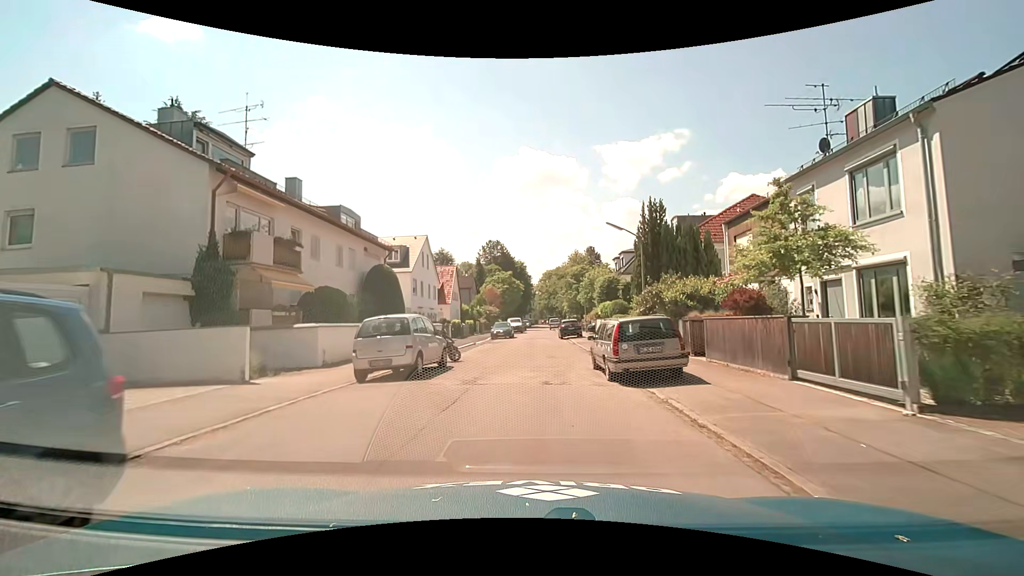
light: Day
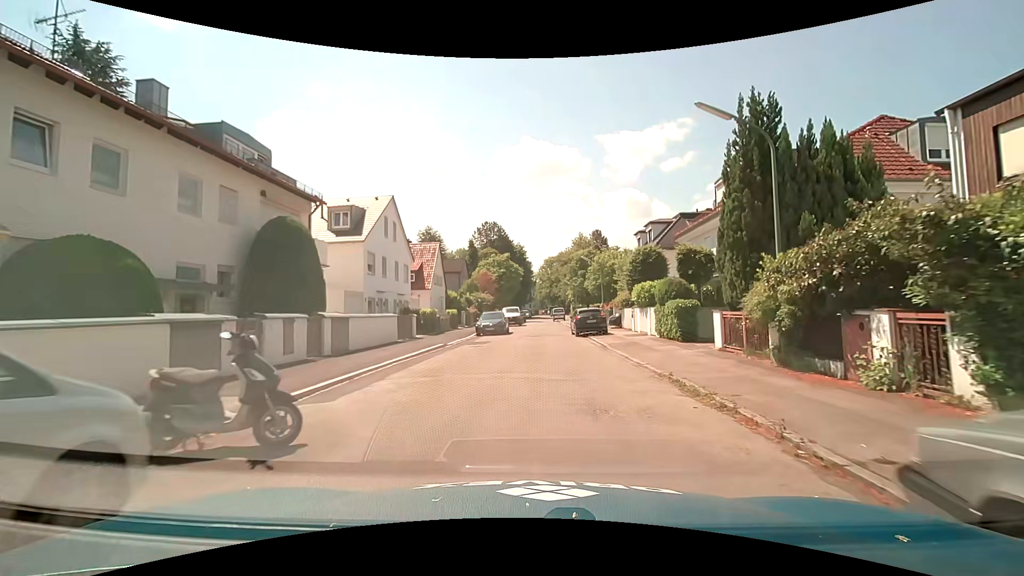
(-0.2, +12.6) m; 0°
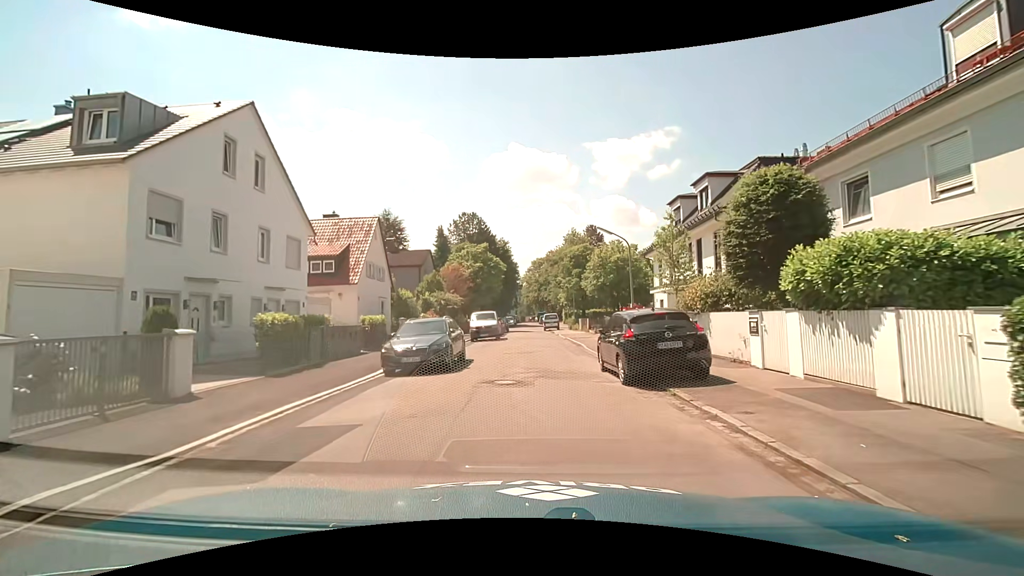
(+0.2, +17.2) m; +2°
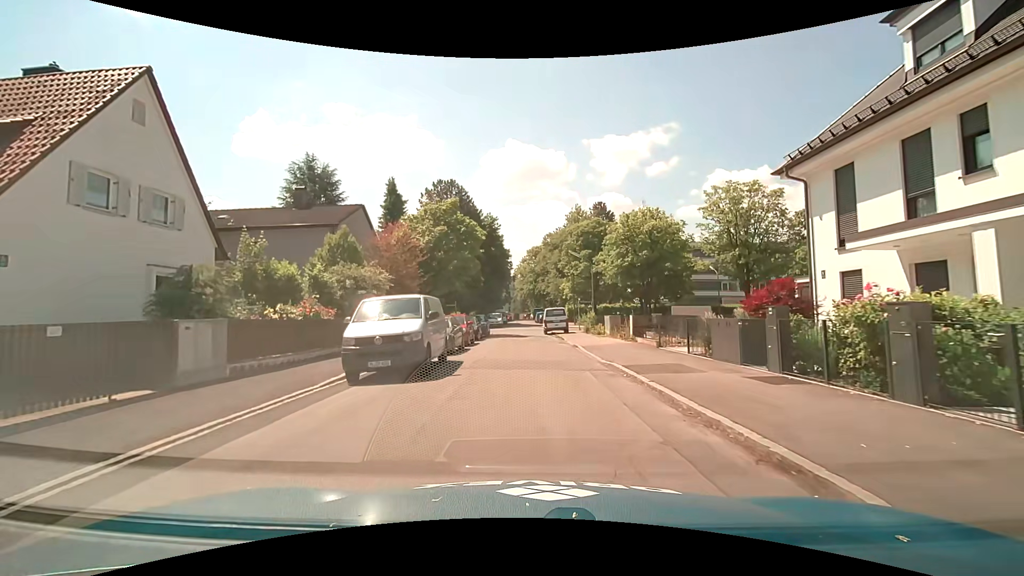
(-0.1, +21.3) m; 0°
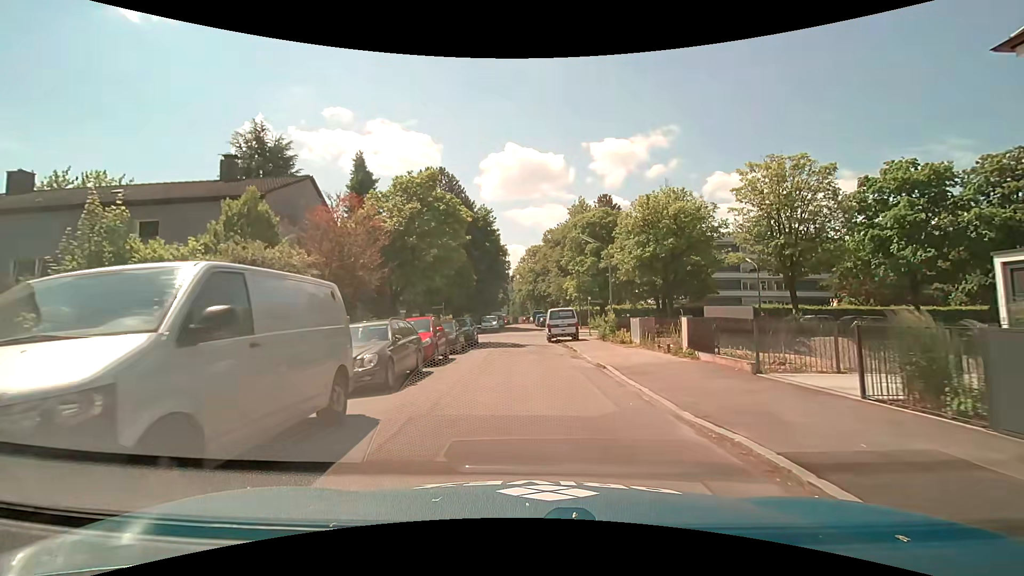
(0.0, +8.3) m; 0°
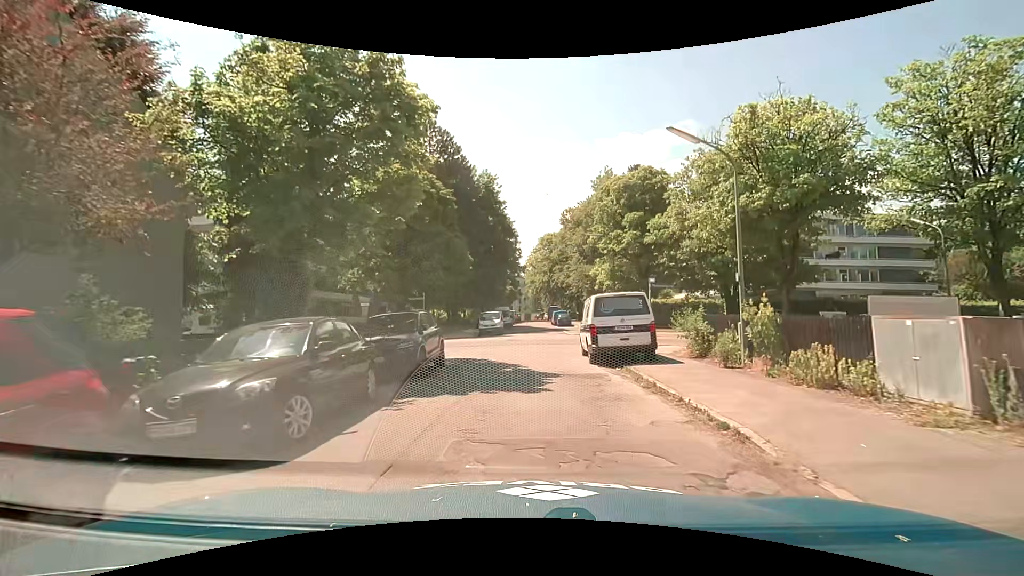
(-0.3, +15.4) m; -2°
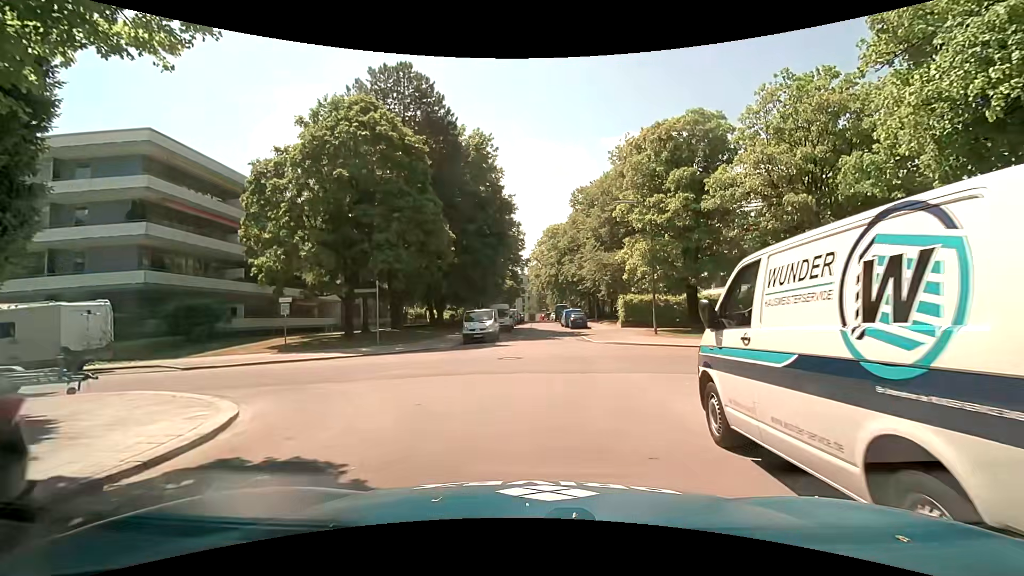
(0.0, +11.9) m; -2°
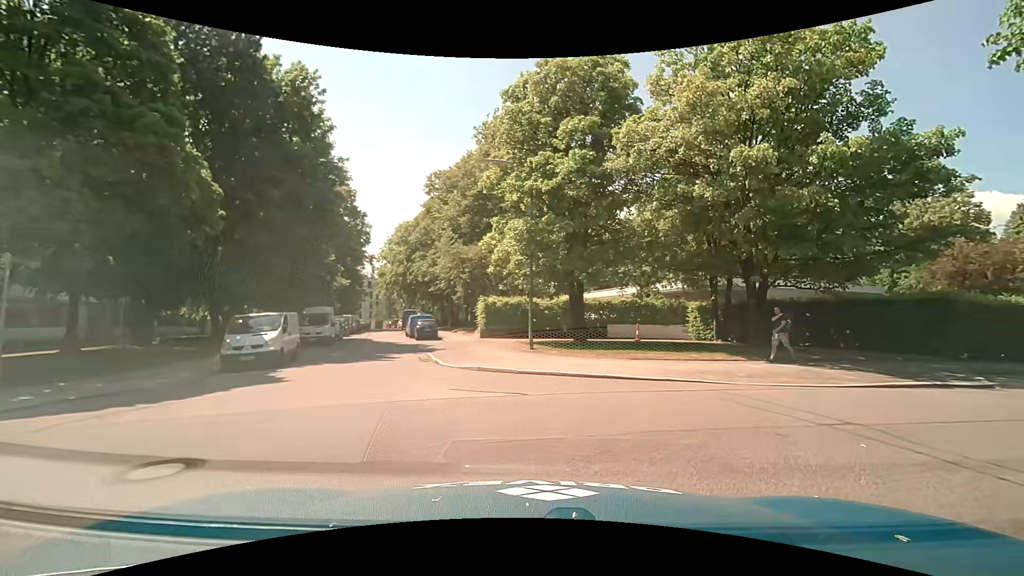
(+1.2, +10.0) m; +17°
